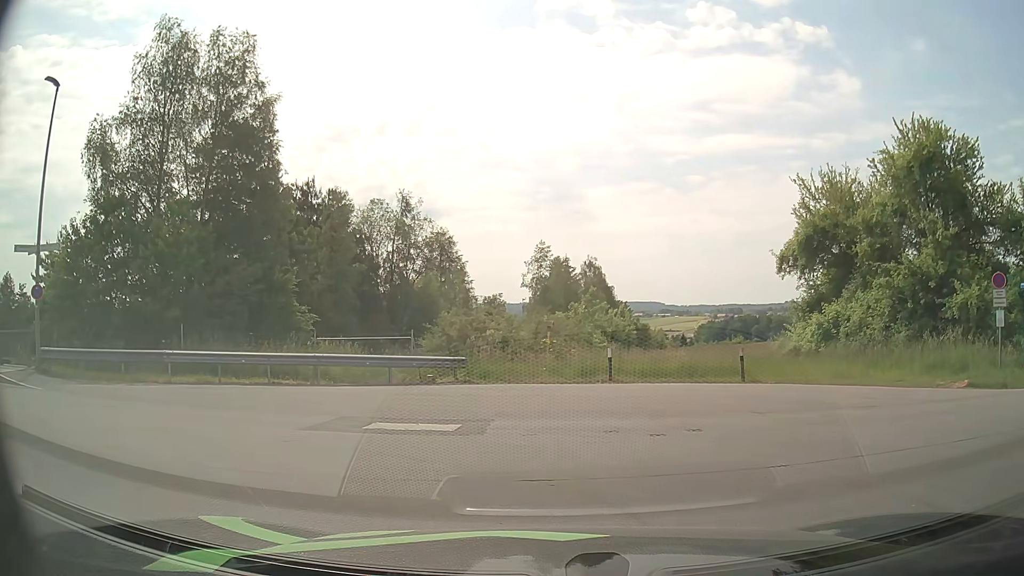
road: unclassified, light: Day
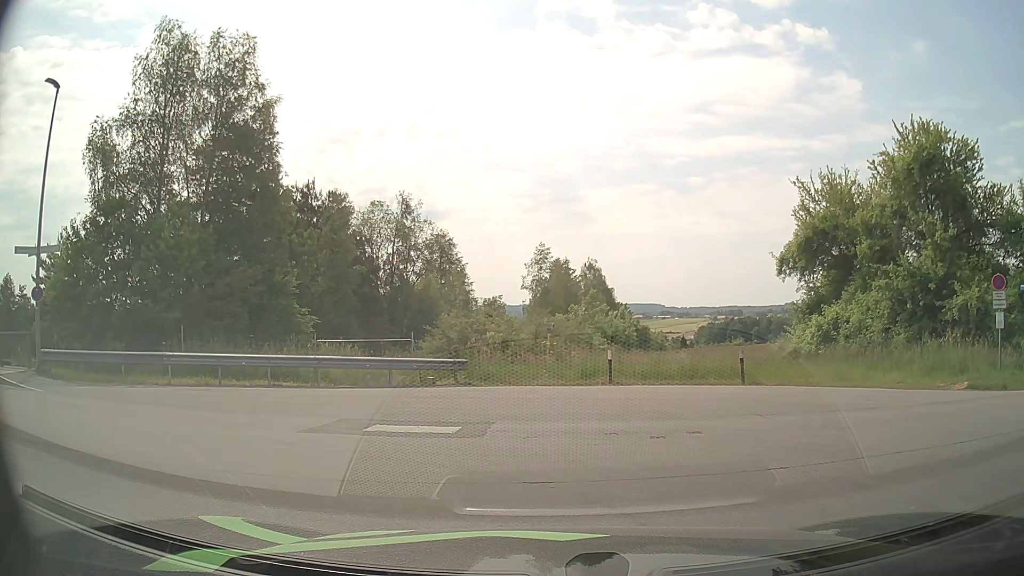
(0.0, +0.1) m; 0°
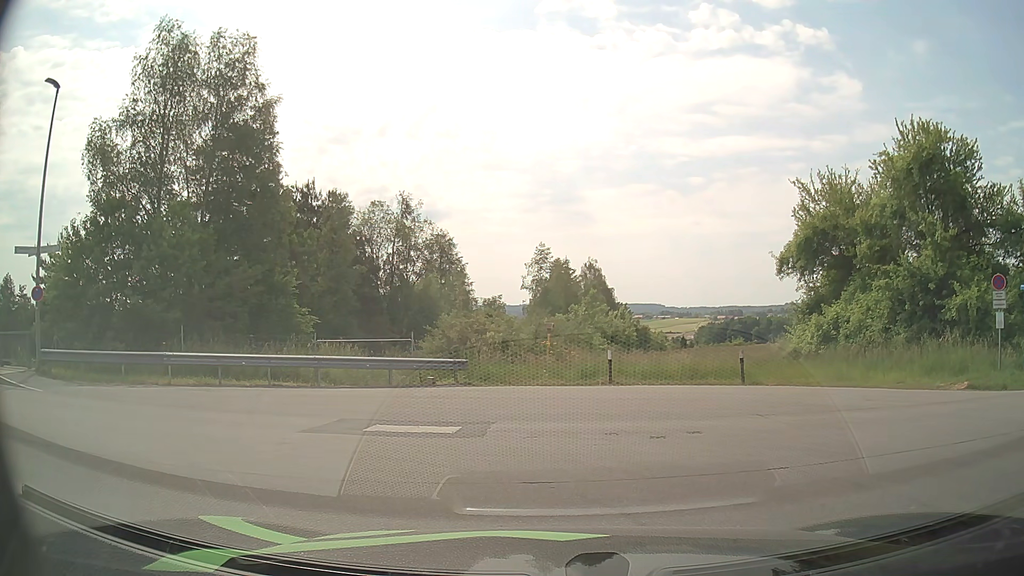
(0.0, 0.0) m; 0°
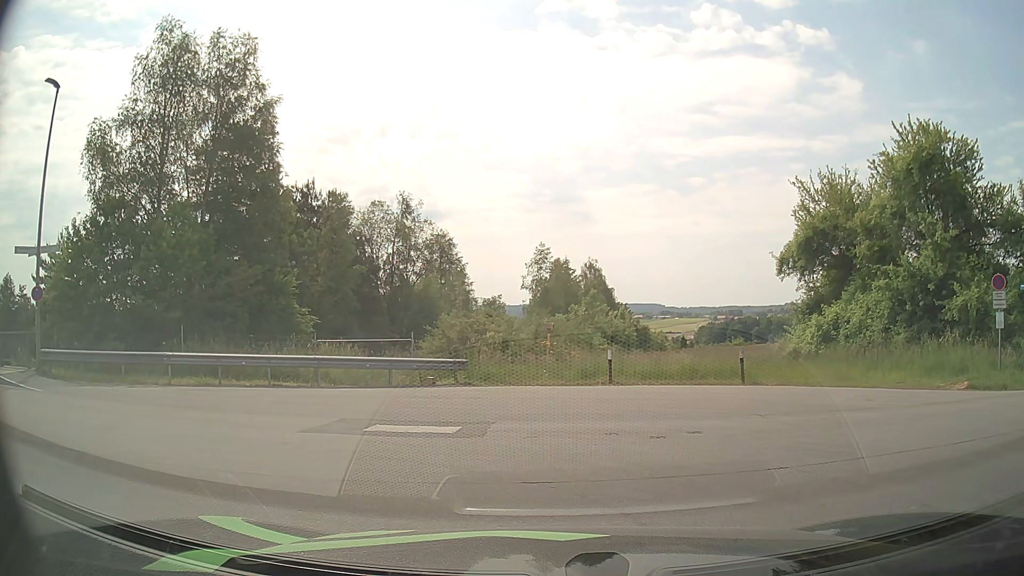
(0.0, 0.0) m; 0°
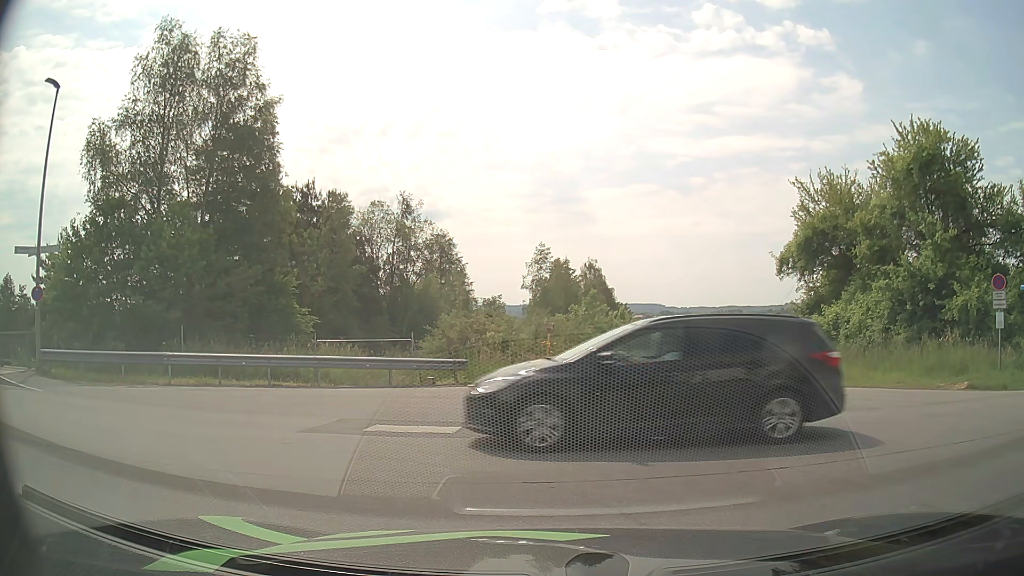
(0.0, 0.0) m; 0°
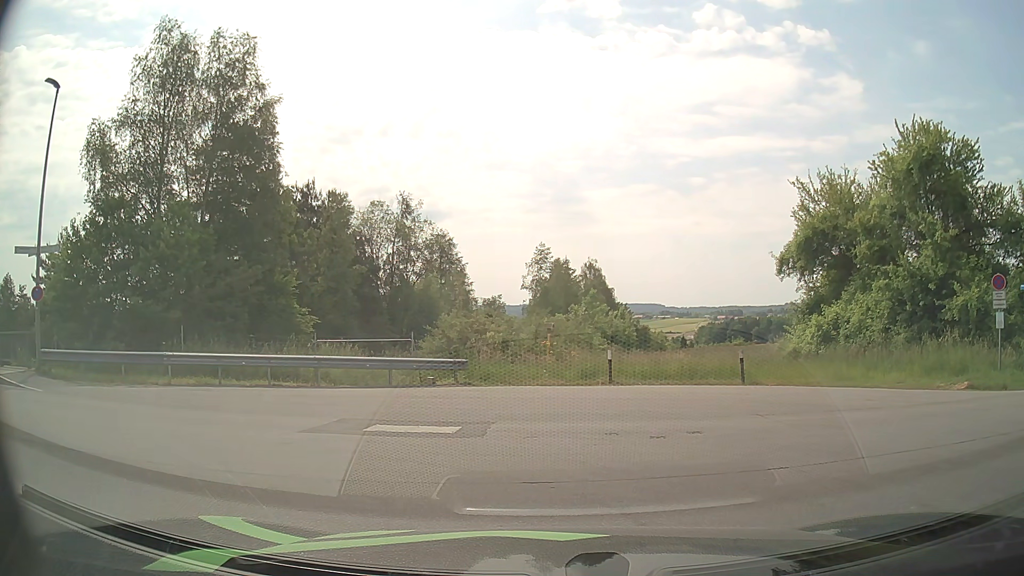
(0.0, 0.0) m; 0°
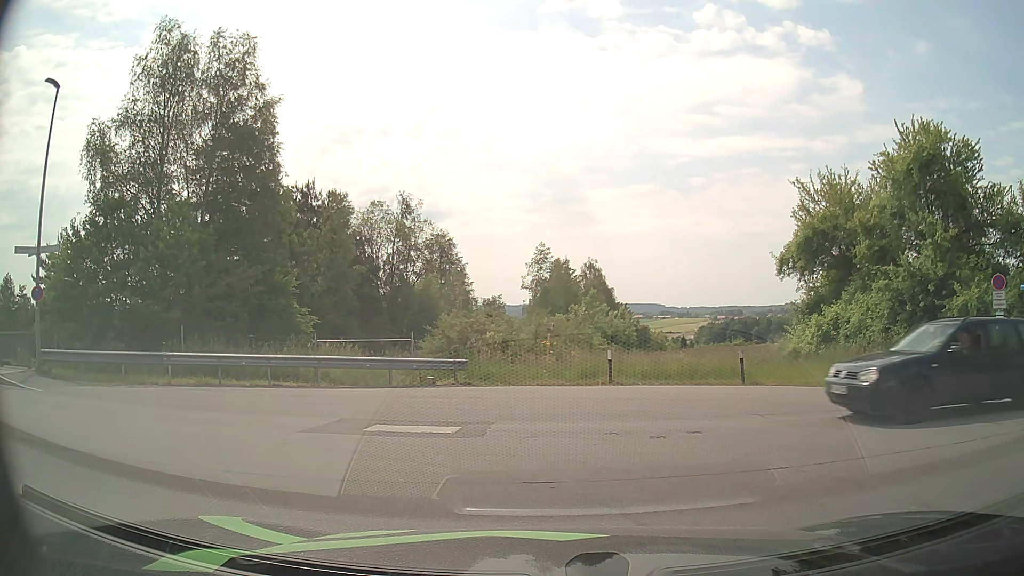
(0.0, 0.0) m; 0°
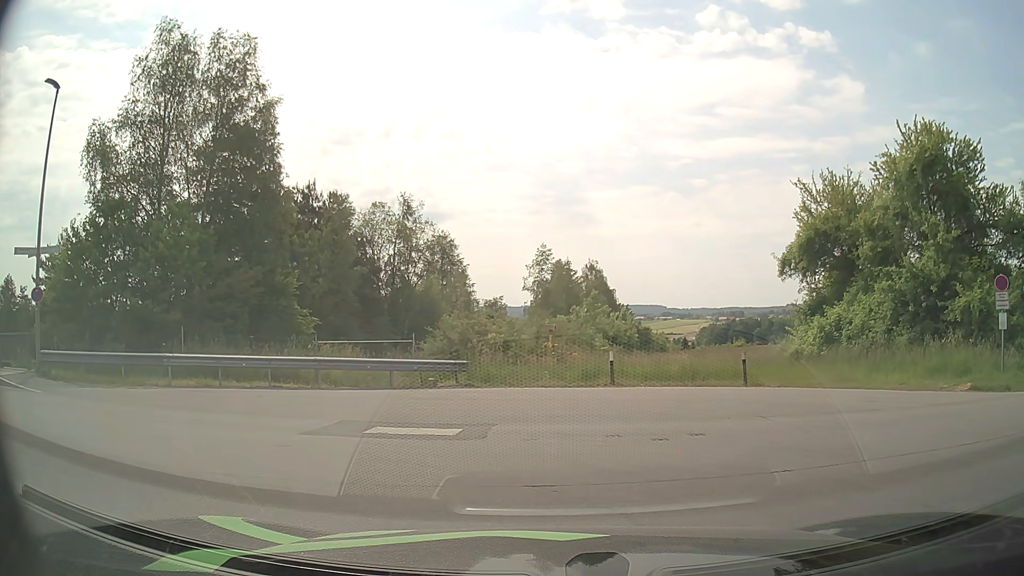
(0.0, 0.0) m; 0°
